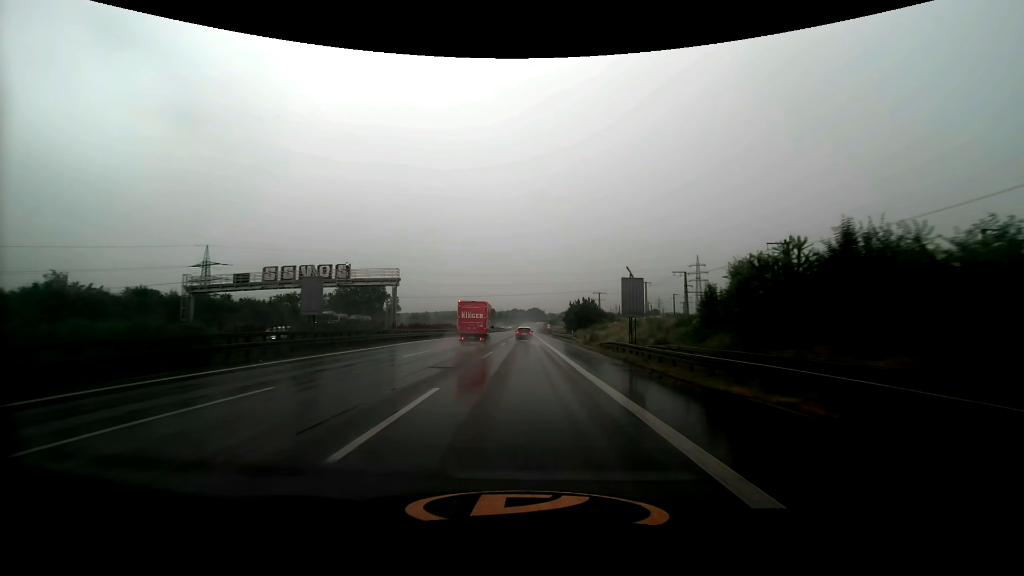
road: motorway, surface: asphalt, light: Day
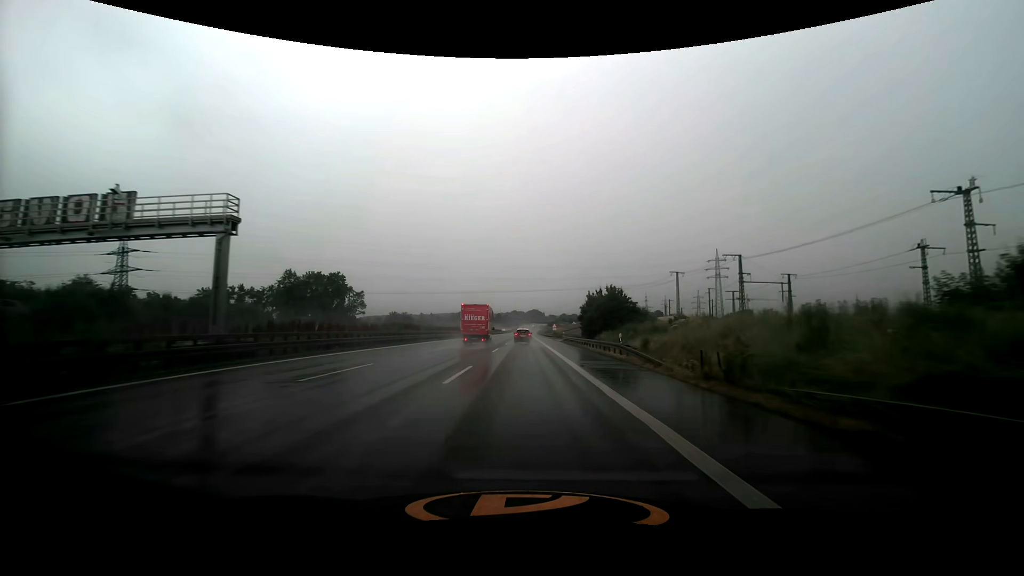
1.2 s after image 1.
(0.0, +28.8) m; 0°
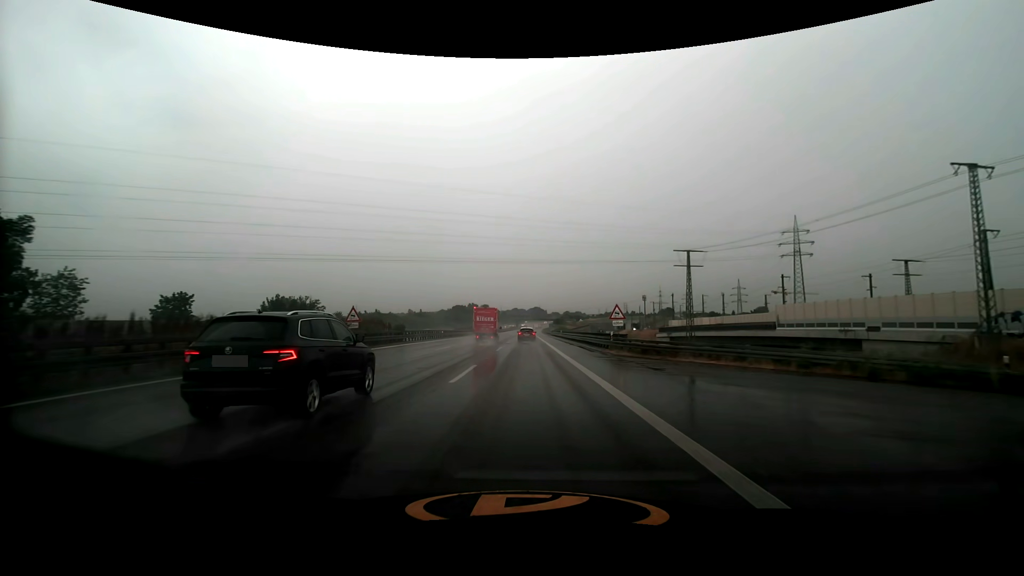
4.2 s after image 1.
(-0.1, +71.5) m; 0°
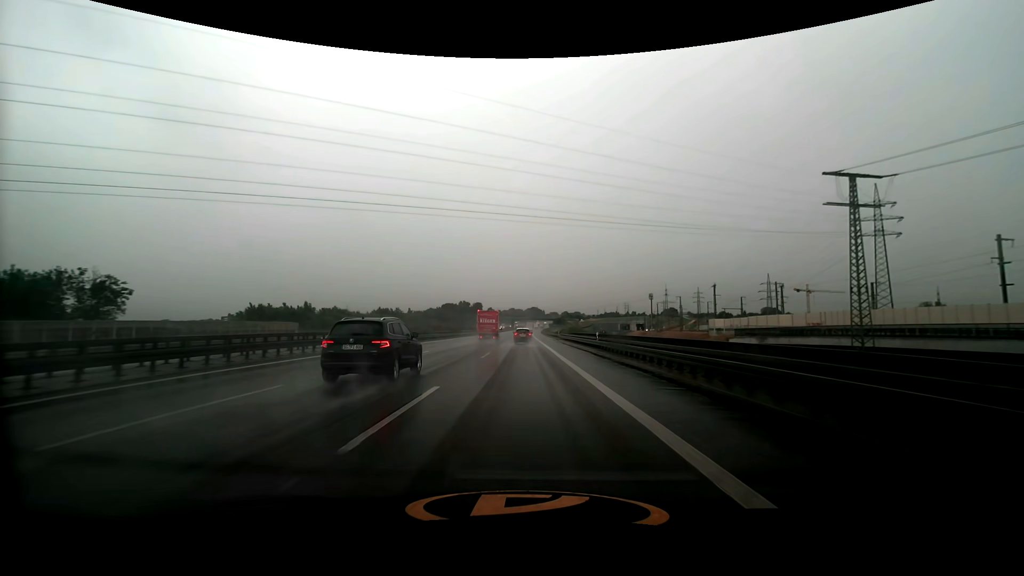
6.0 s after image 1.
(+0.1, +42.9) m; 0°
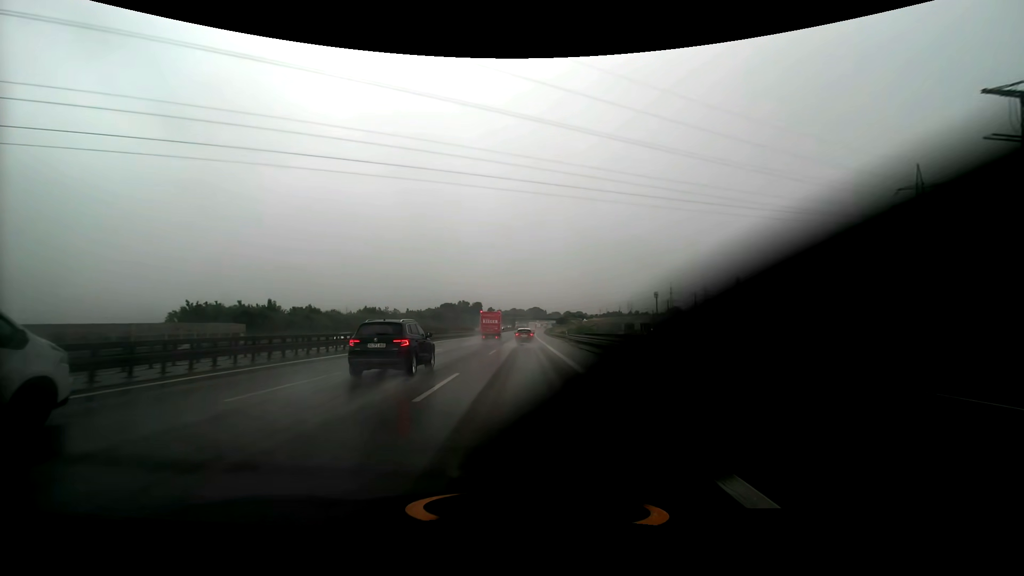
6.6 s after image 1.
(0.0, +14.4) m; 0°
(0, +10) (0, +20) (0, +30) (0, +40) (-1, +50) (-1, +60) (-1, +70) (-2, +80) (-2, +90) (-2, +100) m
